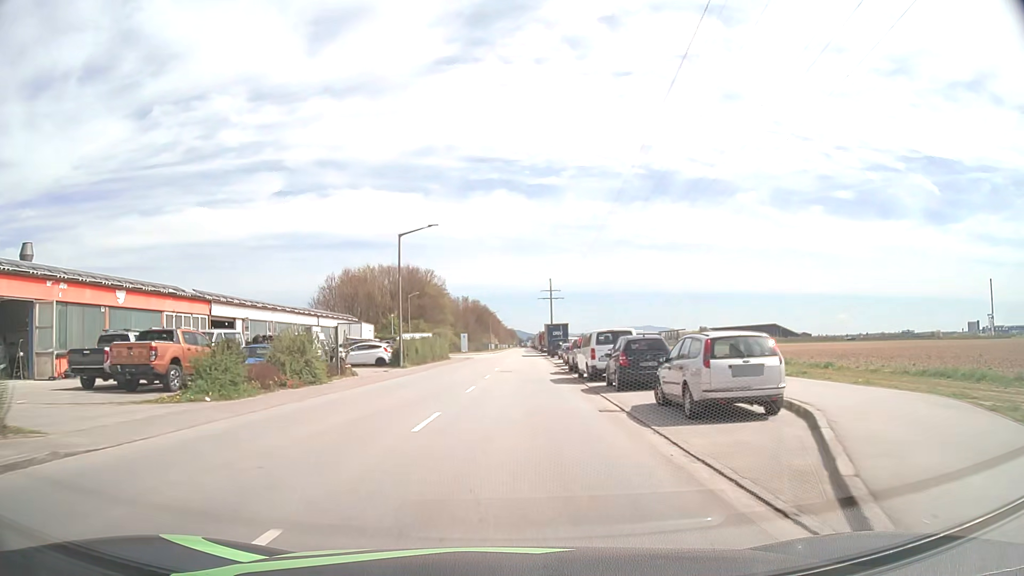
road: tertiary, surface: asphalt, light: Day
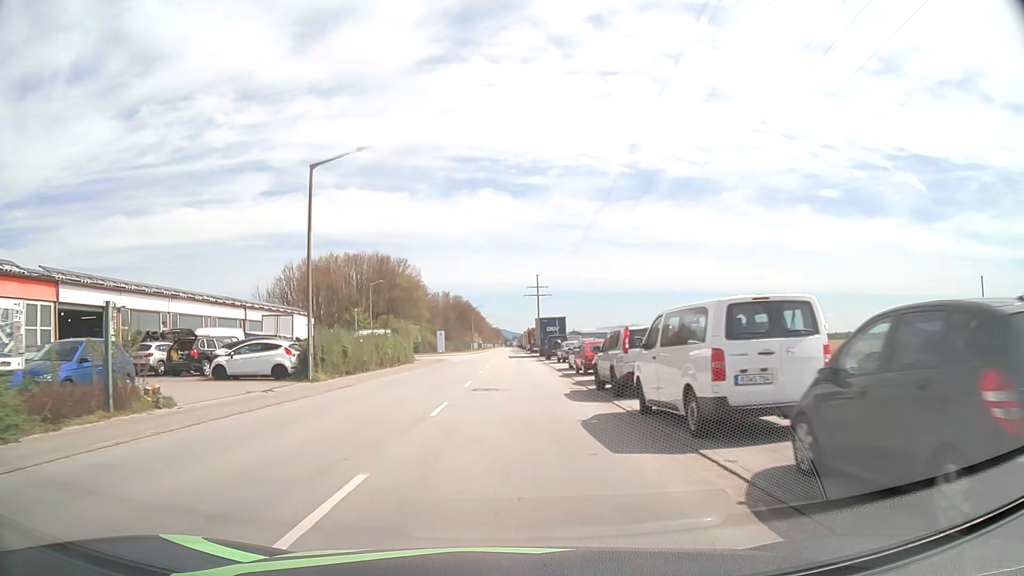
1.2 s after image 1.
(+0.3, +15.9) m; +1°
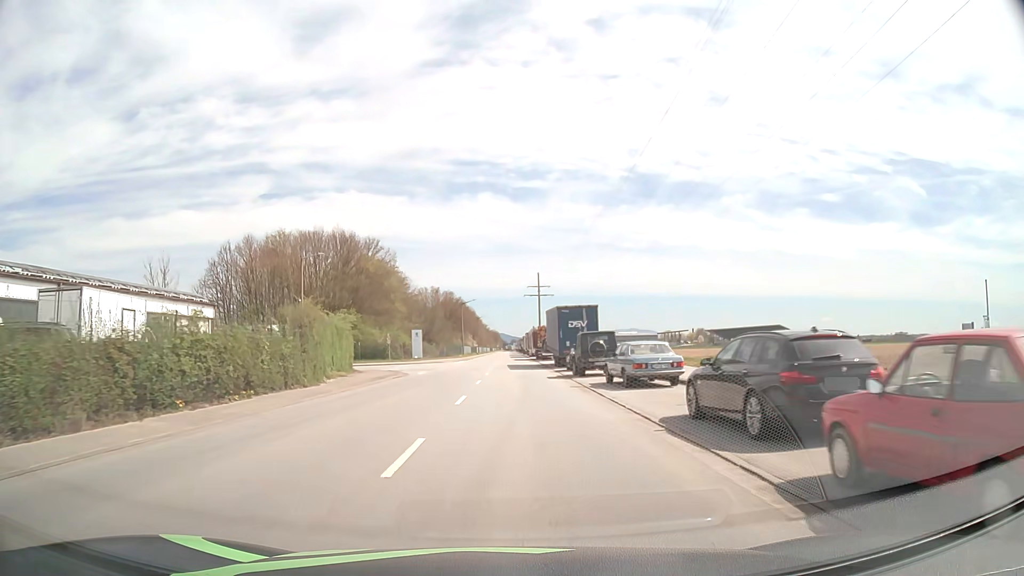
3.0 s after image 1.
(0.0, +24.1) m; 0°
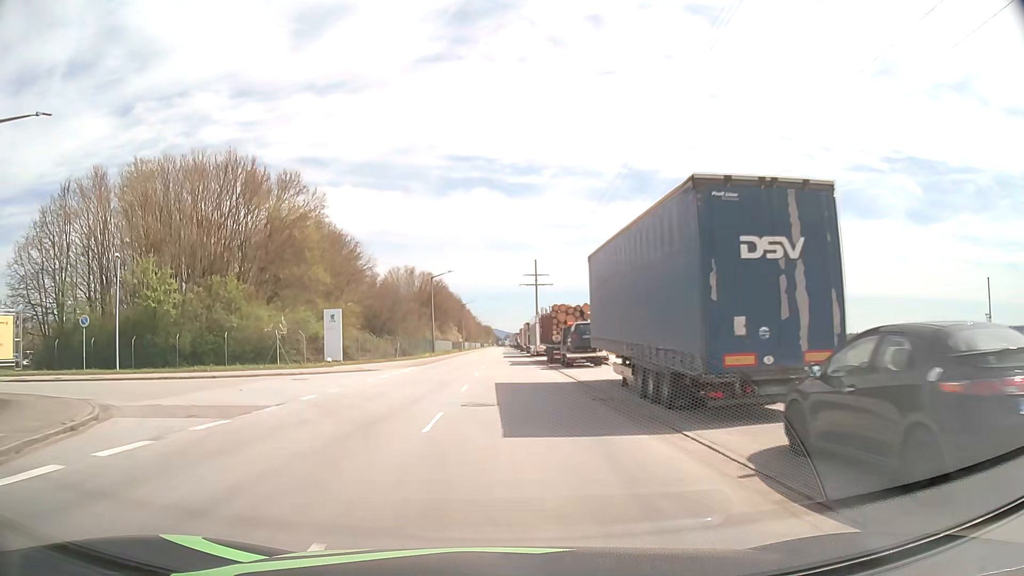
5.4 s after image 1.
(0.0, +32.5) m; 0°
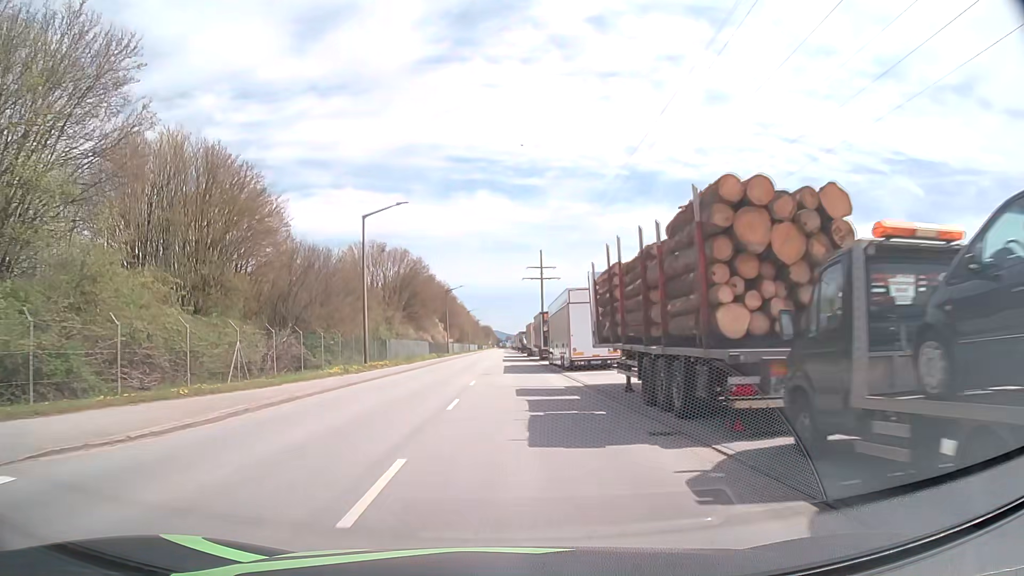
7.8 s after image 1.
(0.0, +32.6) m; 0°
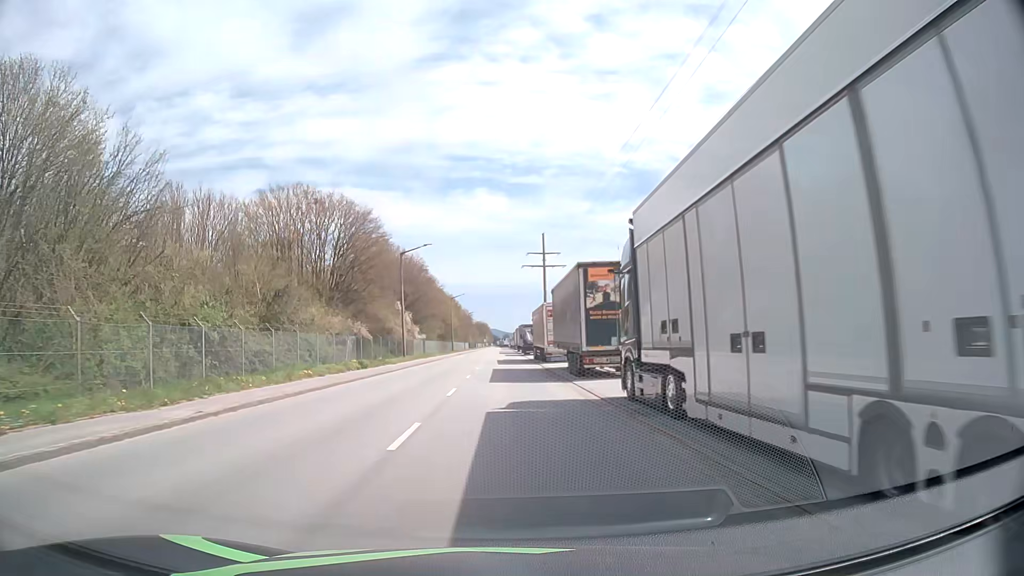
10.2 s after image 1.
(+0.2, +32.7) m; 0°
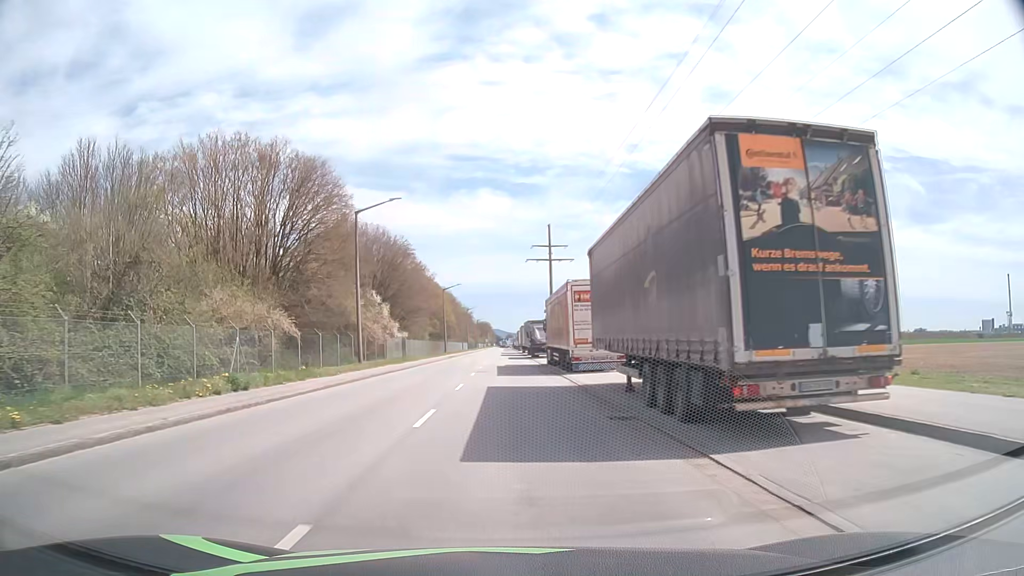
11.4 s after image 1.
(-0.1, +15.7) m; -1°
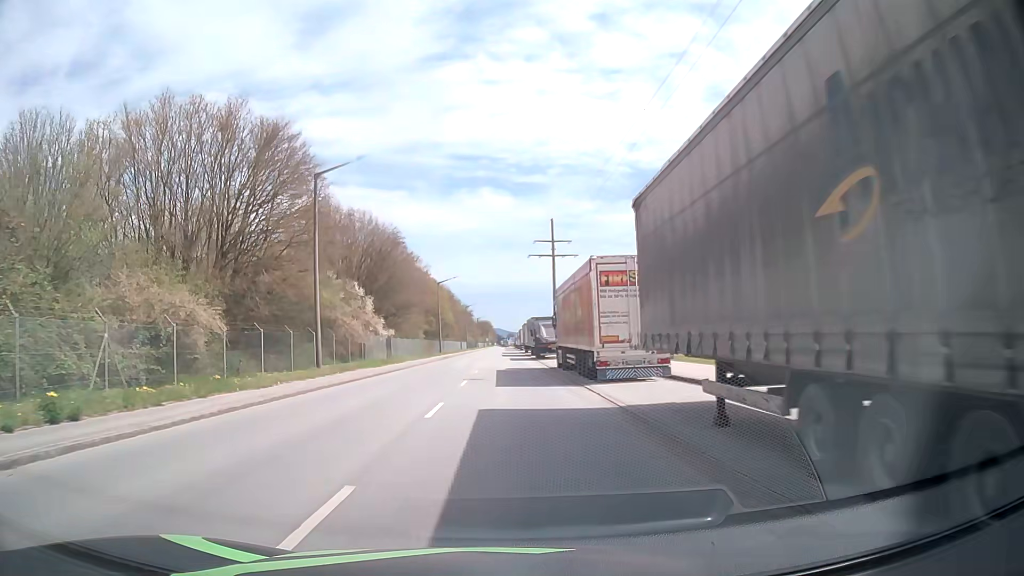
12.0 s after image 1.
(0.0, +7.6) m; 0°
(0, +10) (0, +20) (0, +30) (0, +40) (0, +50) (0, +60) (0, +70) (0, +80) (0, +90) (0, +100) m
